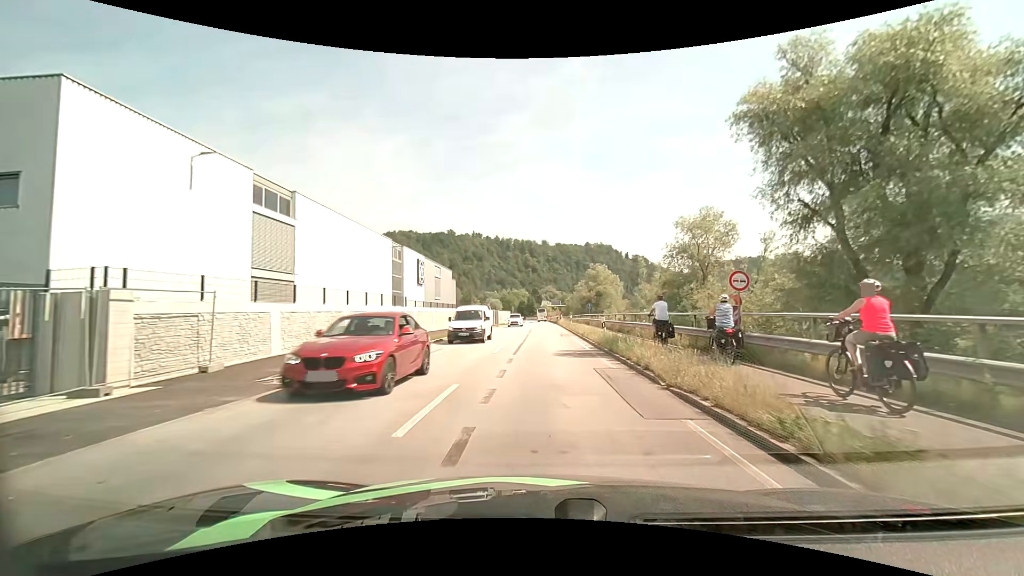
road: primary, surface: asphalt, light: Day
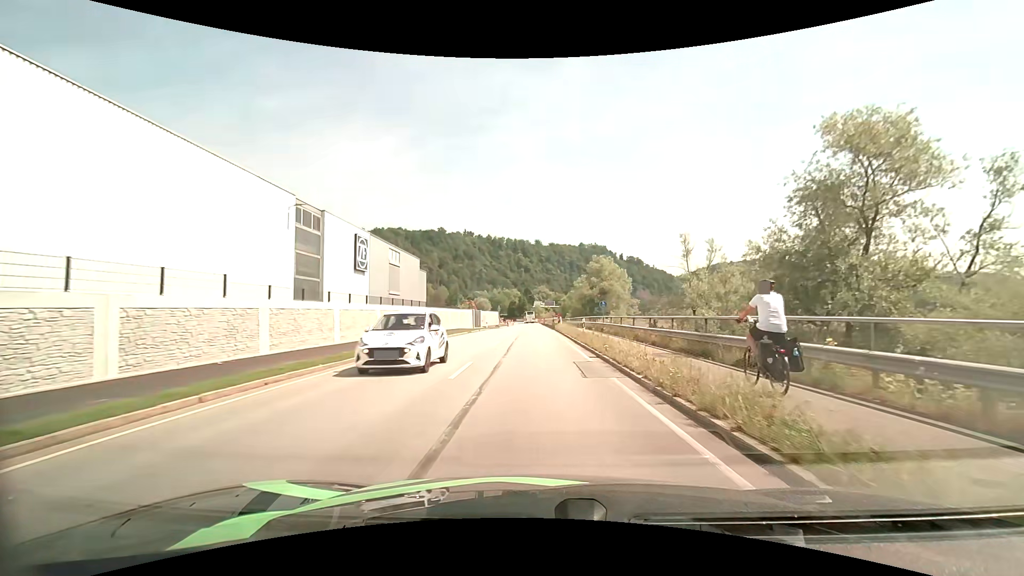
(+0.1, +18.7) m; +1°
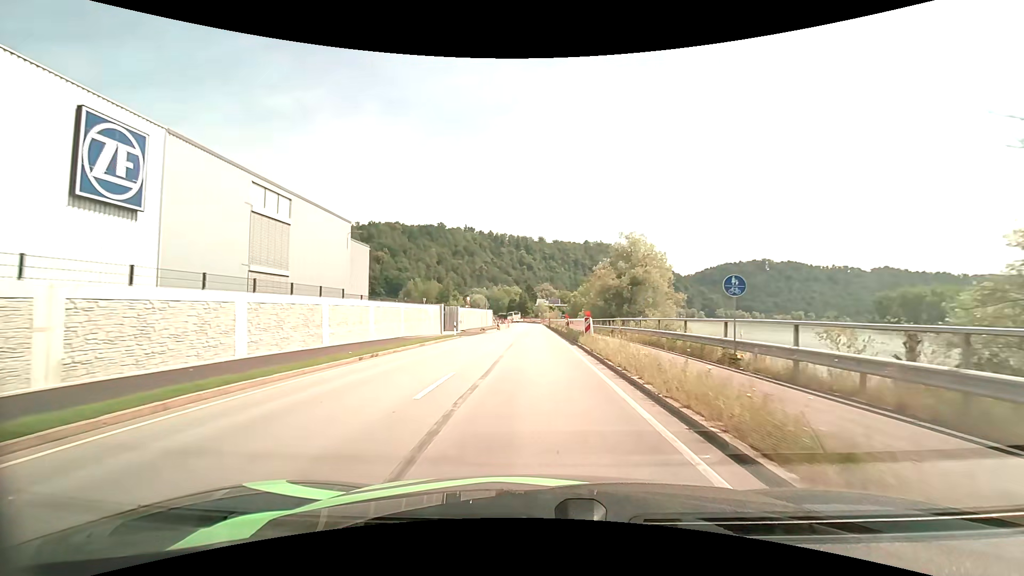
(-0.1, +26.3) m; 0°
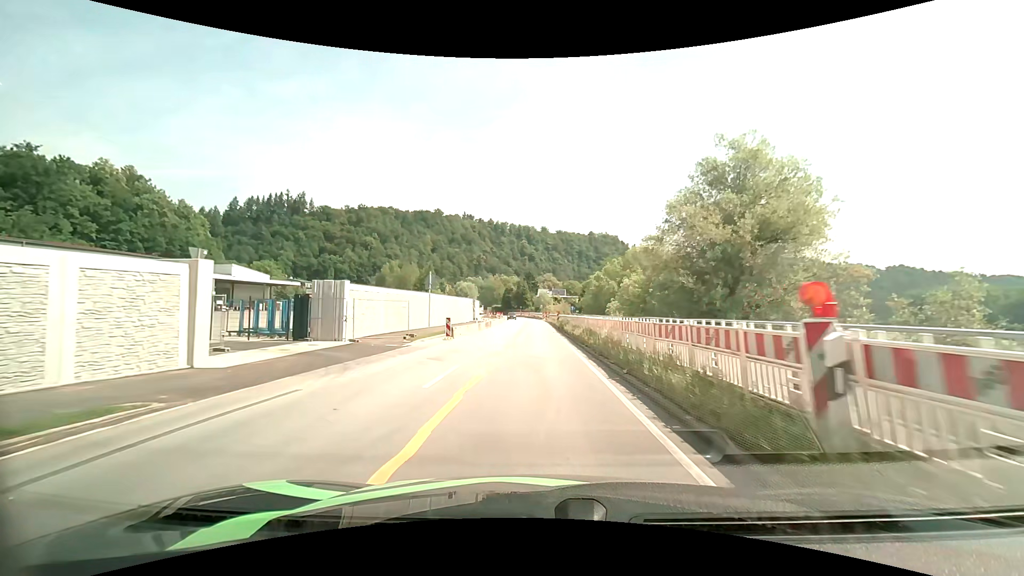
(0.0, +34.5) m; 0°
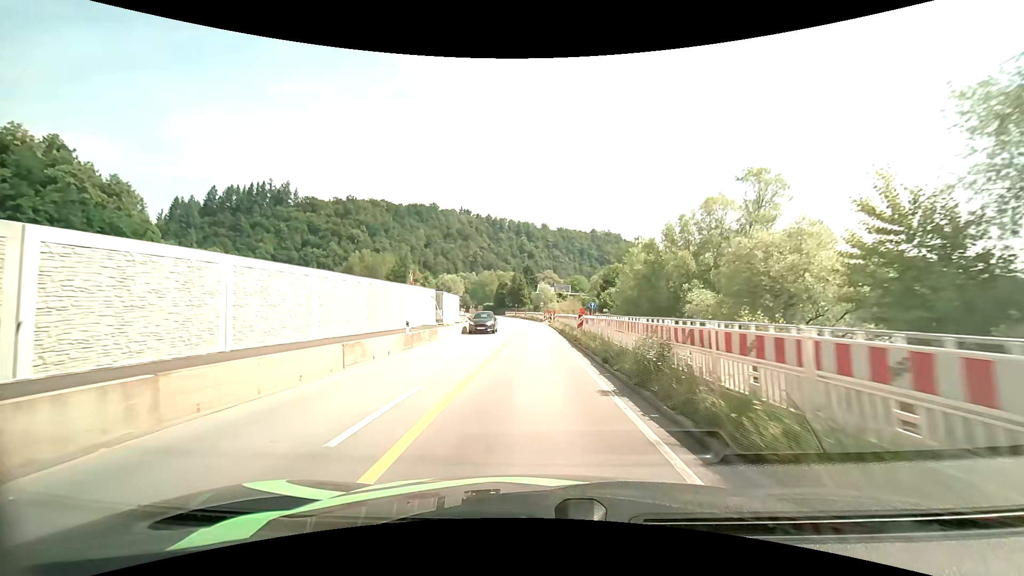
(-0.1, +27.7) m; 0°
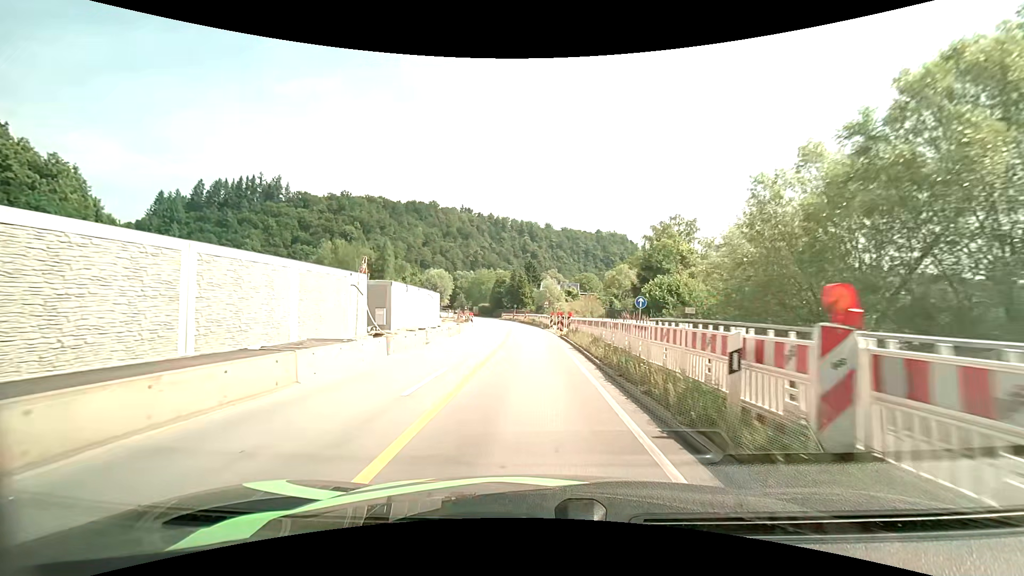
(+0.1, +20.4) m; 0°
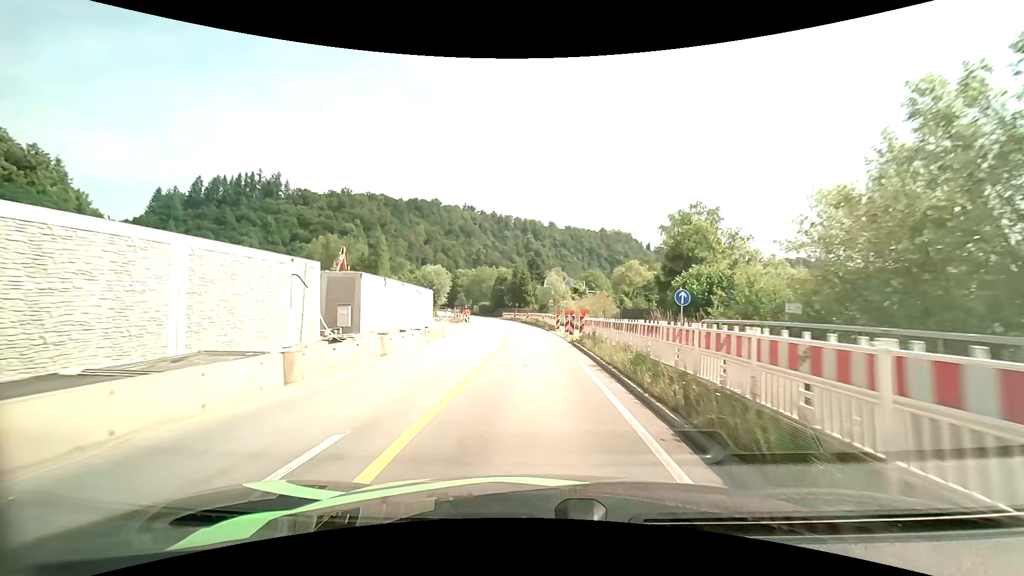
(0.0, +6.7) m; 0°
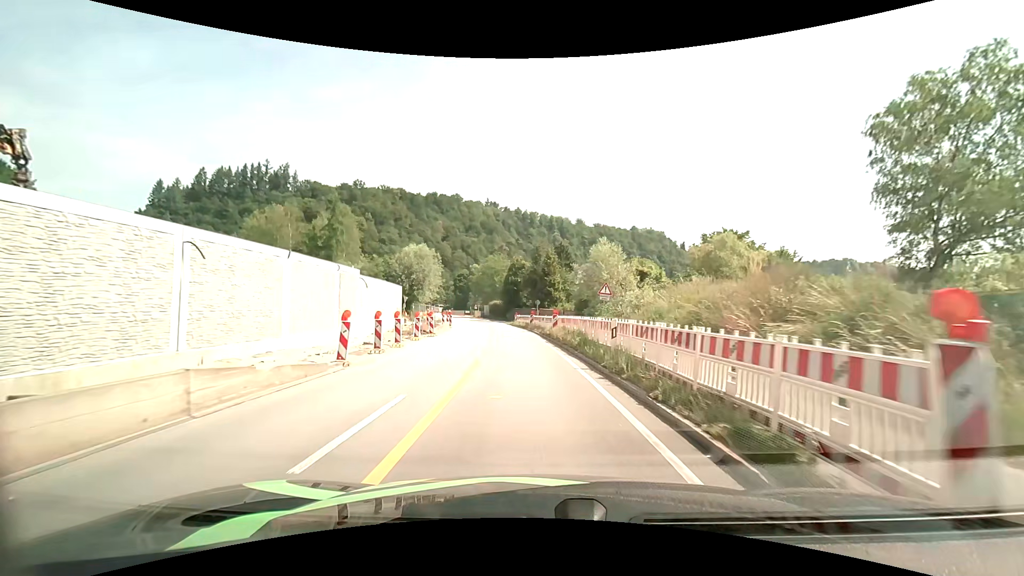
(-0.6, +32.9) m; -3°
(0, +10) (-1, +20) (-1, +30) (-2, +40) (-4, +50) (-5, +60) (-7, +70) (-9, +79) (-12, +89) (-14, +99) m
